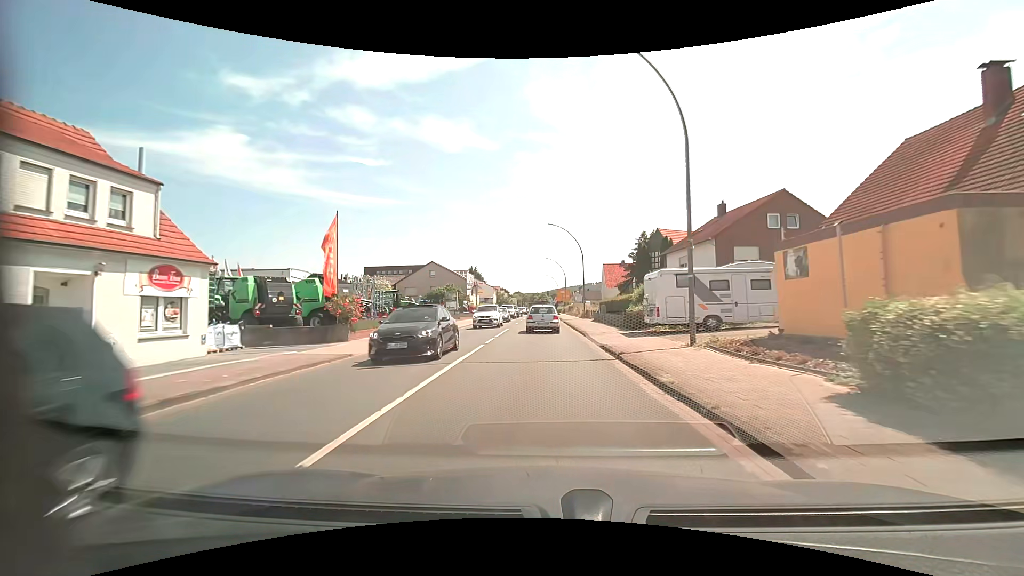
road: primary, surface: asphalt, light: Day
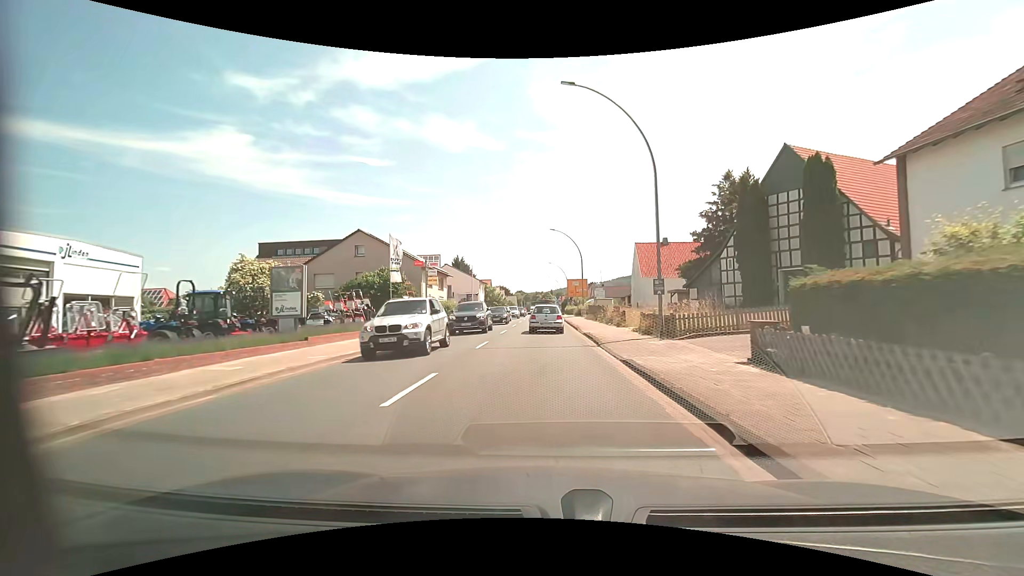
(-0.1, +33.1) m; 0°
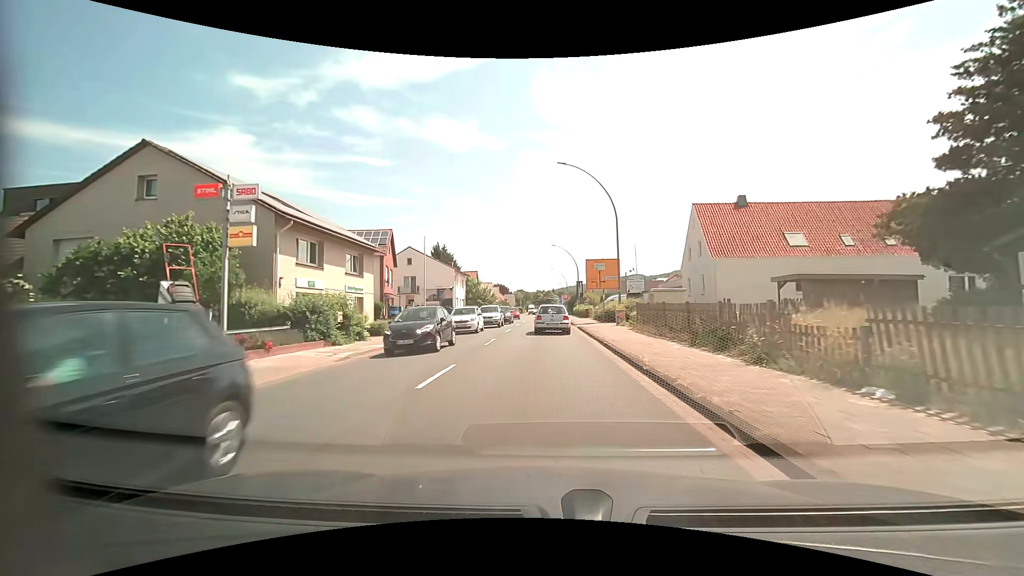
(-0.1, +26.1) m; 0°
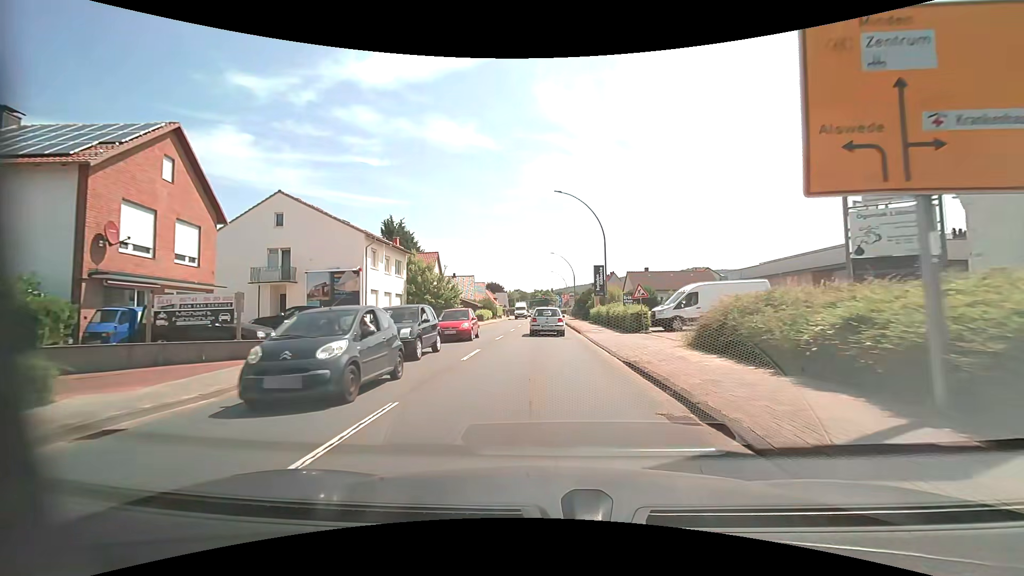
(0.0, +31.8) m; 0°
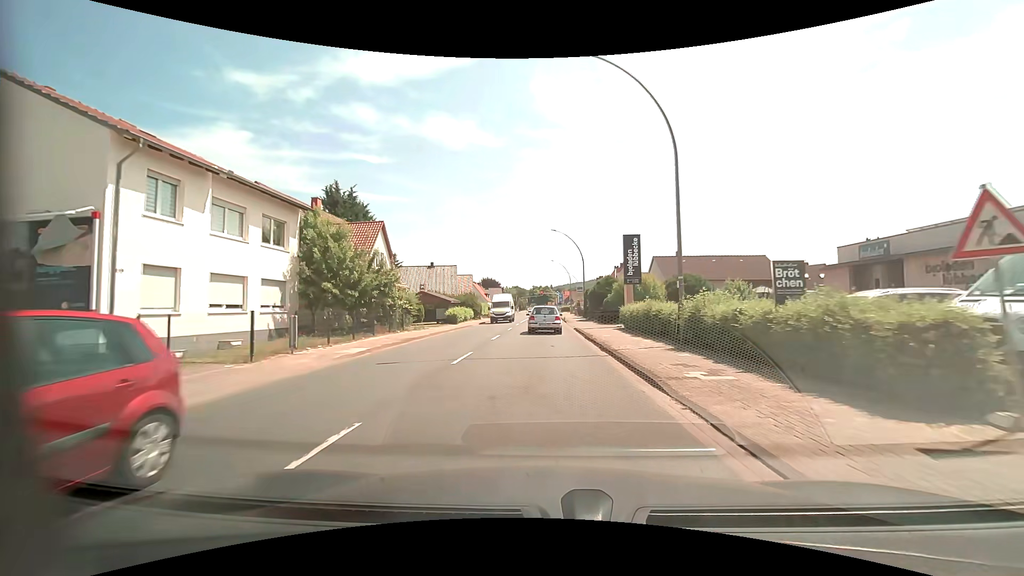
(0.0, +19.5) m; 0°
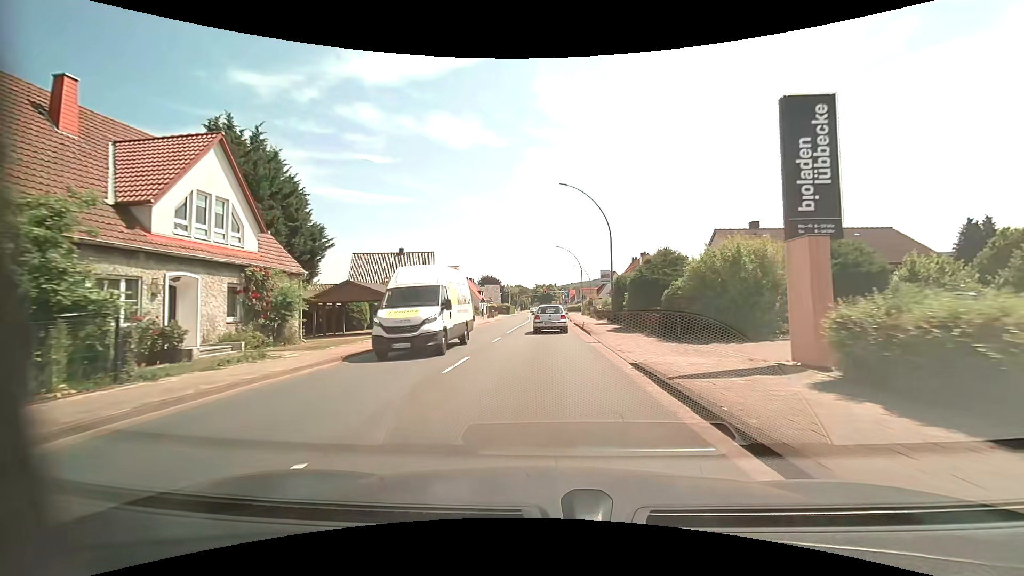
(0.0, +20.0) m; 0°
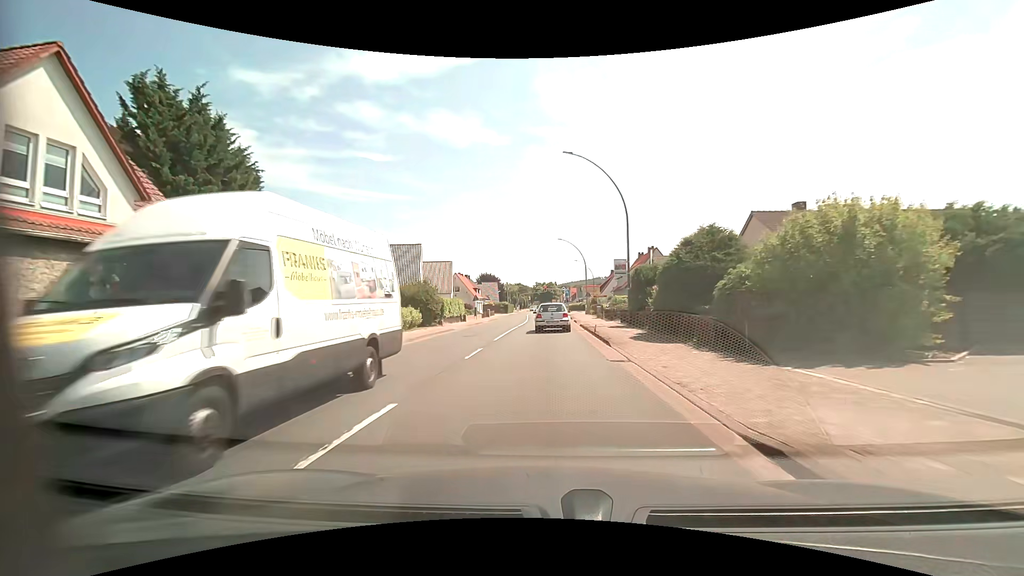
(0.0, +6.7) m; 0°
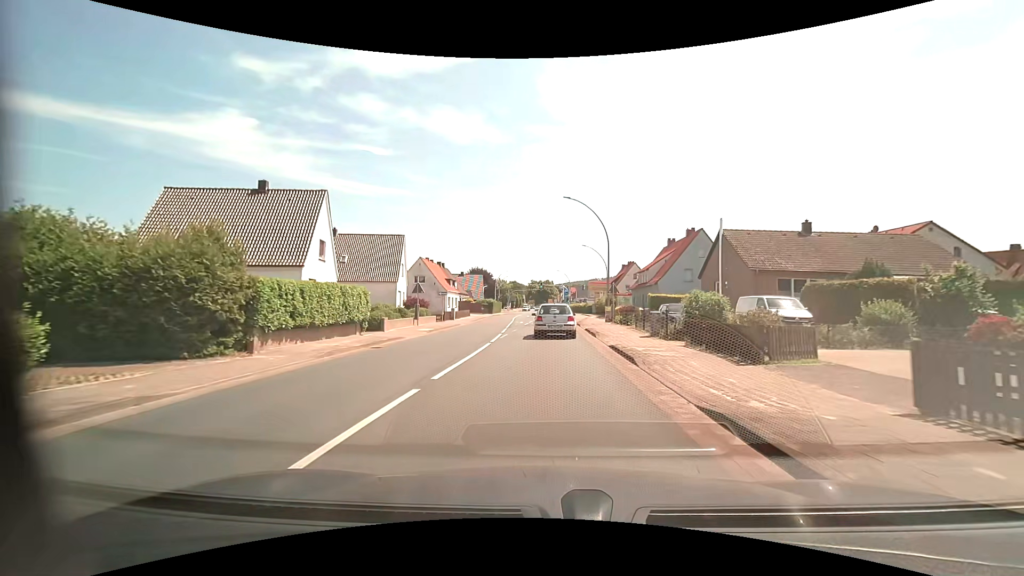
(+0.1, +24.8) m; 0°
(0, +10) (0, +20) (0, +30) (+1, +40) (+1, +50) (+1, +60) (+1, +70) (+1, +80) (+1, +90) (+1, +100) m
